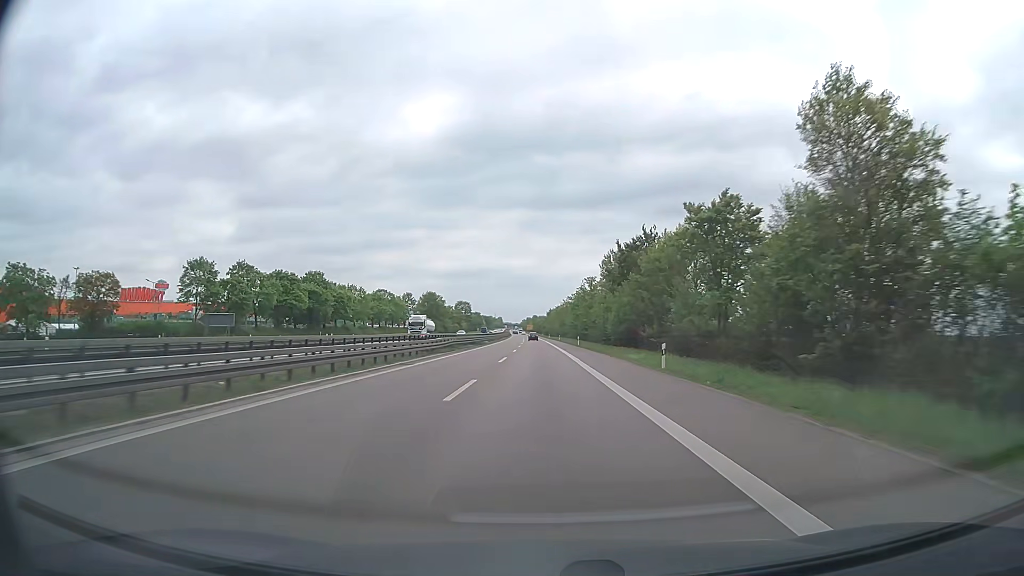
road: trunk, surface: asphalt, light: Day
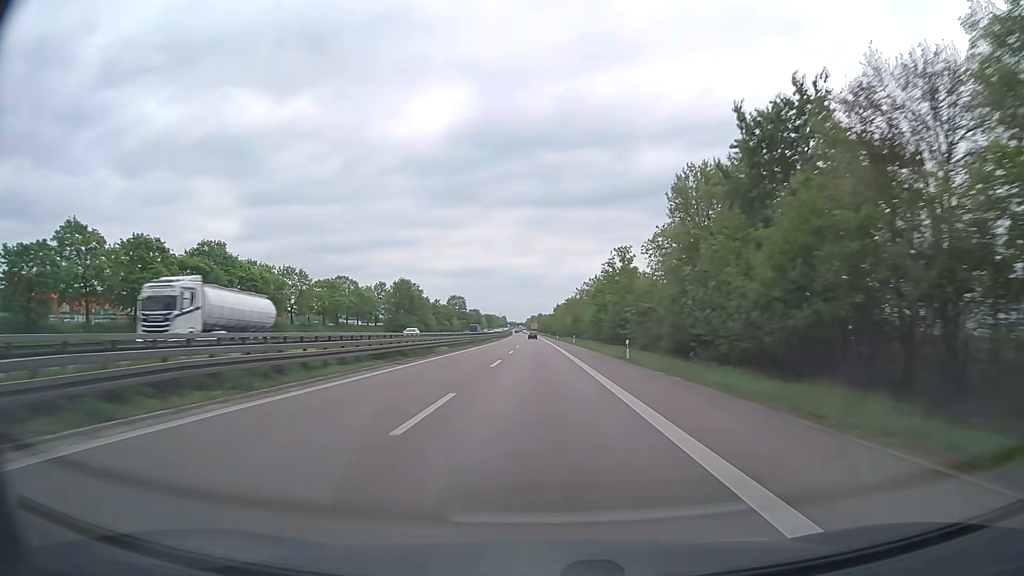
(-0.2, +40.7) m; -1°
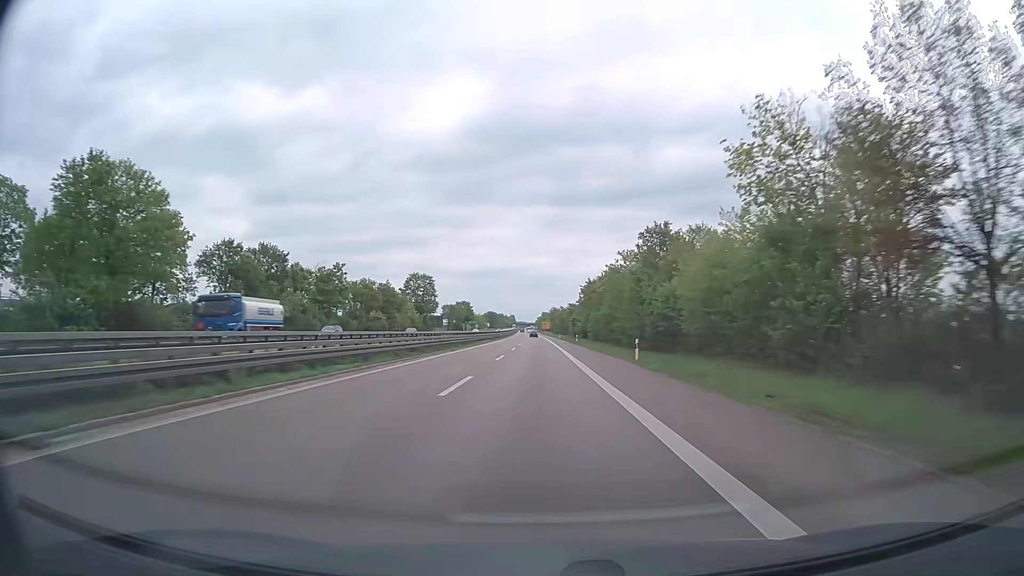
(-1.0, +102.0) m; -1°
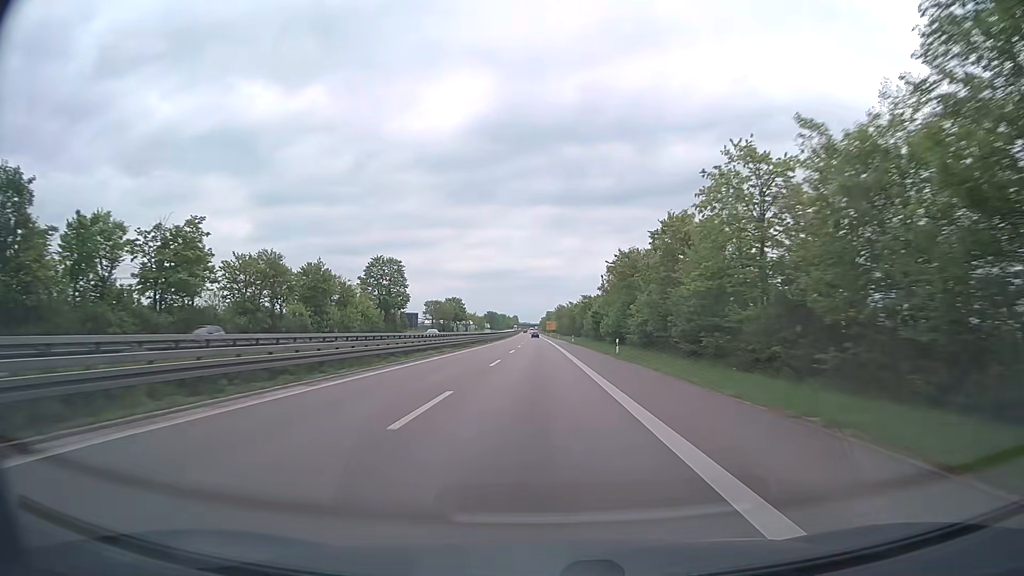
(-0.1, +40.8) m; 0°
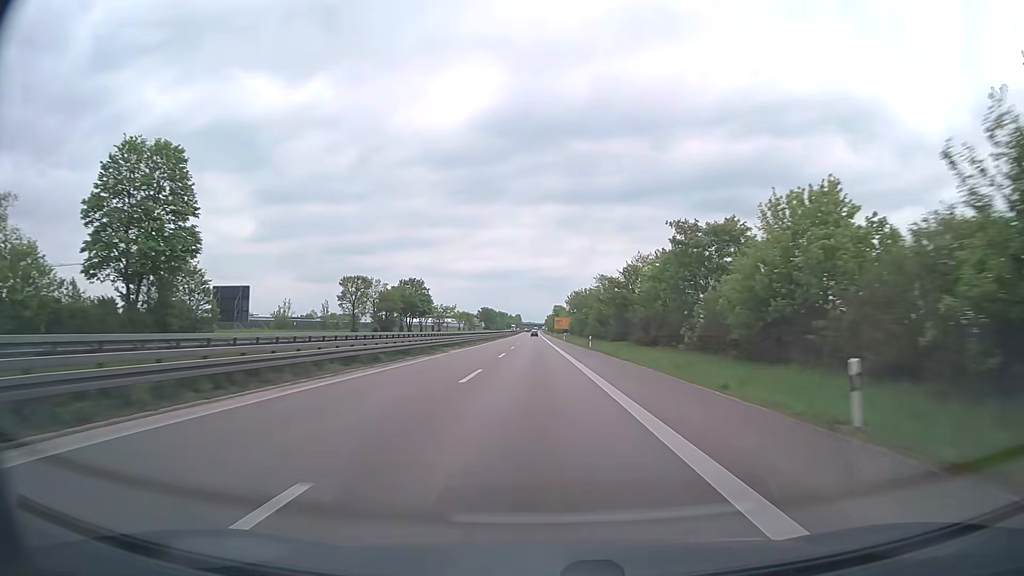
(-0.4, +81.7) m; 0°
(0, +10) (0, +20) (0, +30) (0, +40) (0, +50) (0, +60) (0, +70) (0, +80) (-1, +90) (-1, +100) m
